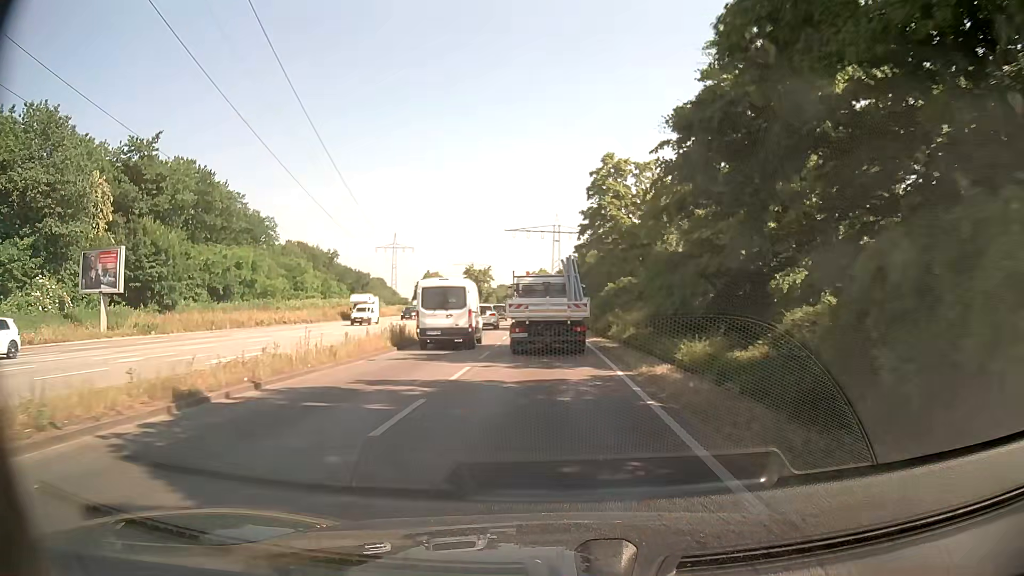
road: primary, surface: asphalt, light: Day
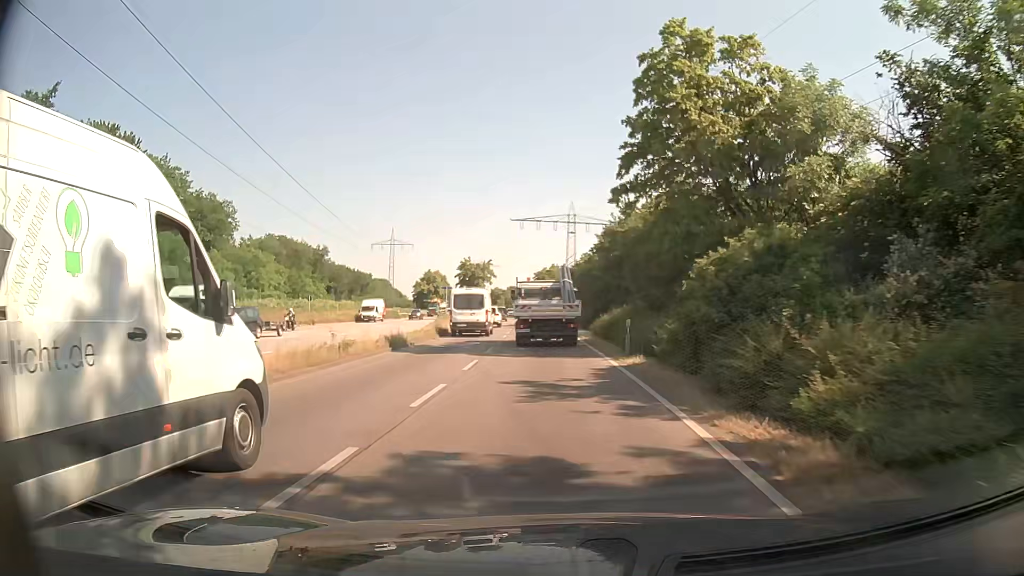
(-0.3, +22.0) m; -1°
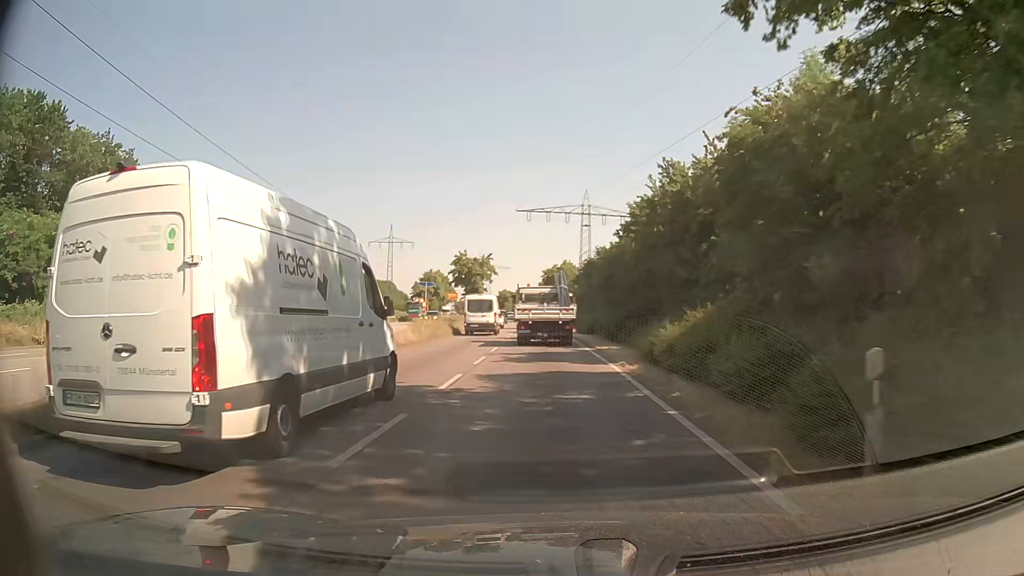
(-0.2, +15.9) m; -1°
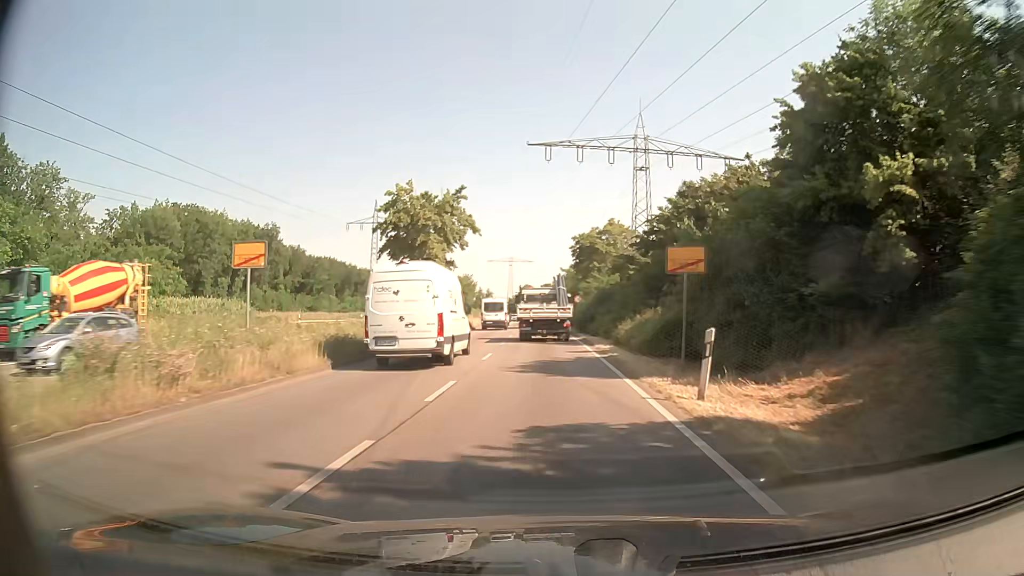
(-1.0, +44.7) m; -3°
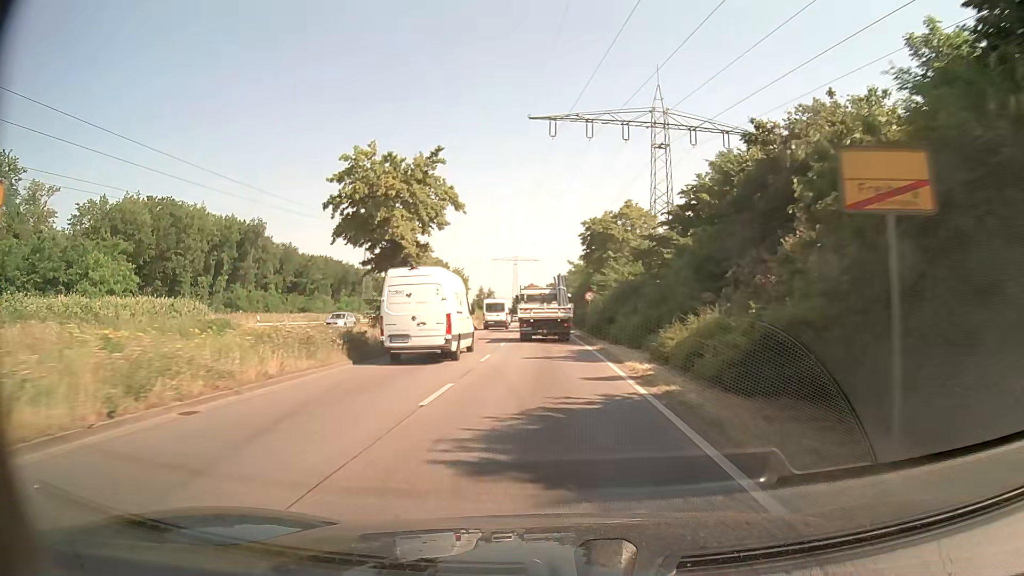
(0.0, +9.7) m; 0°
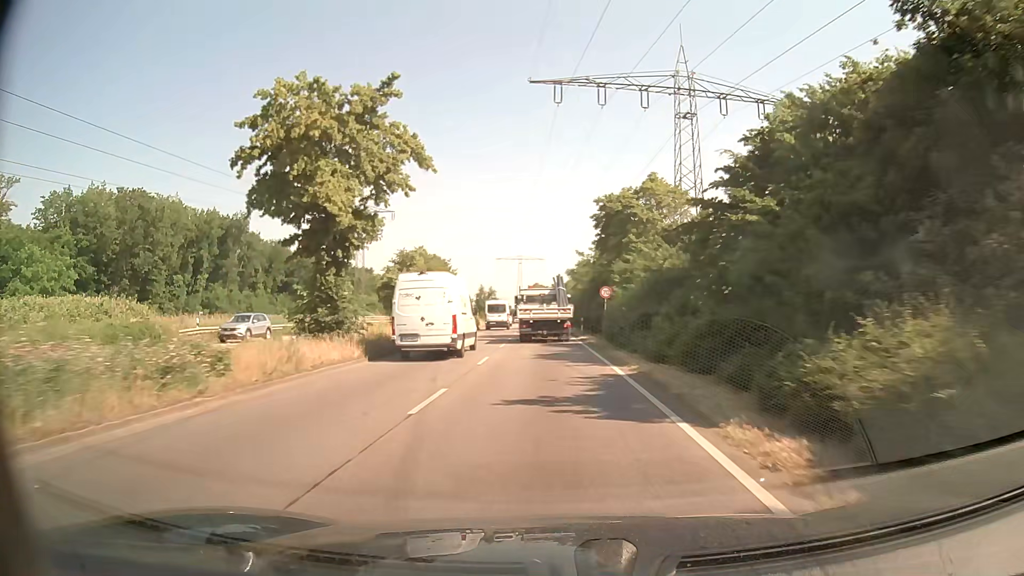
(-0.1, +9.9) m; -1°
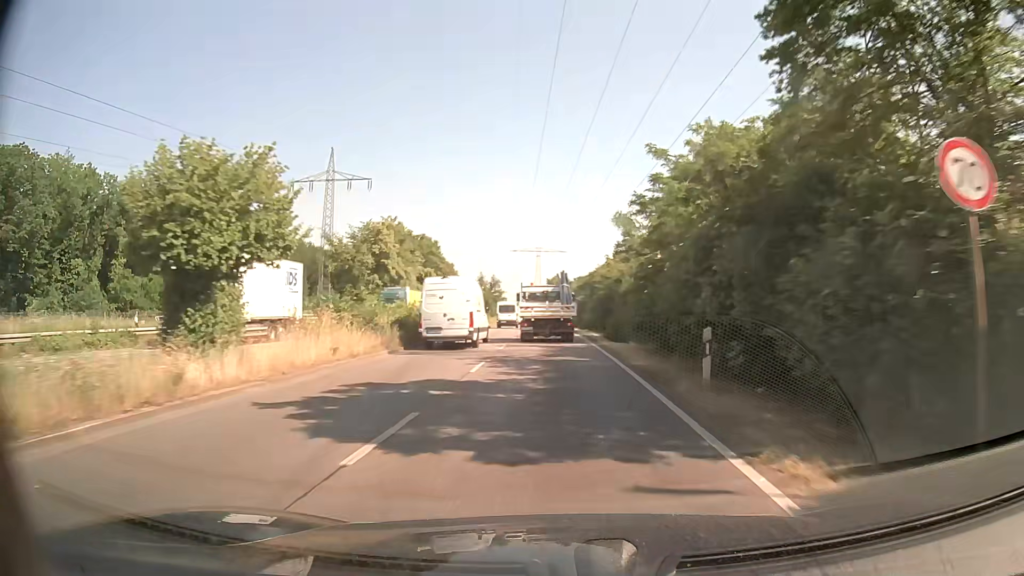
(-0.3, +30.6) m; -2°
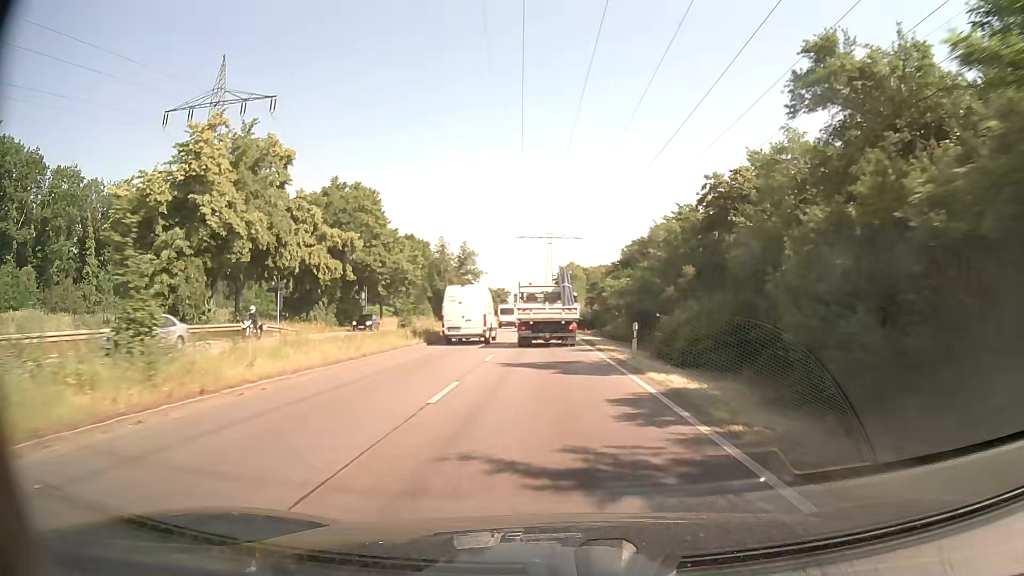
(-0.5, +41.3) m; -1°
(0, +10) (0, +20) (0, +30) (0, +40) (-1, +50) (-1, +60) (-1, +70) (-2, +80) (-2, +90) (-3, +100) m
